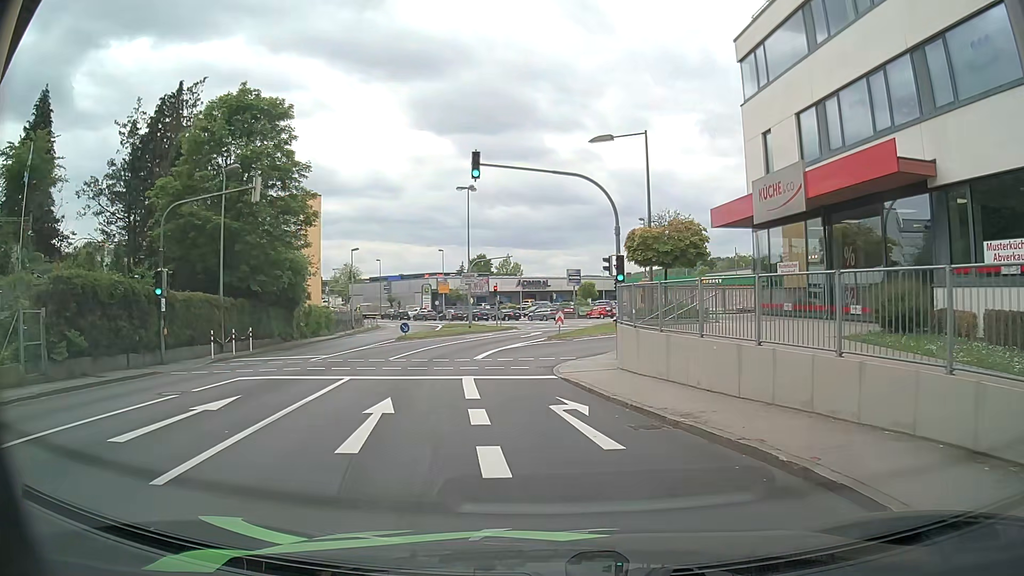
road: tertiary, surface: asphalt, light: Day
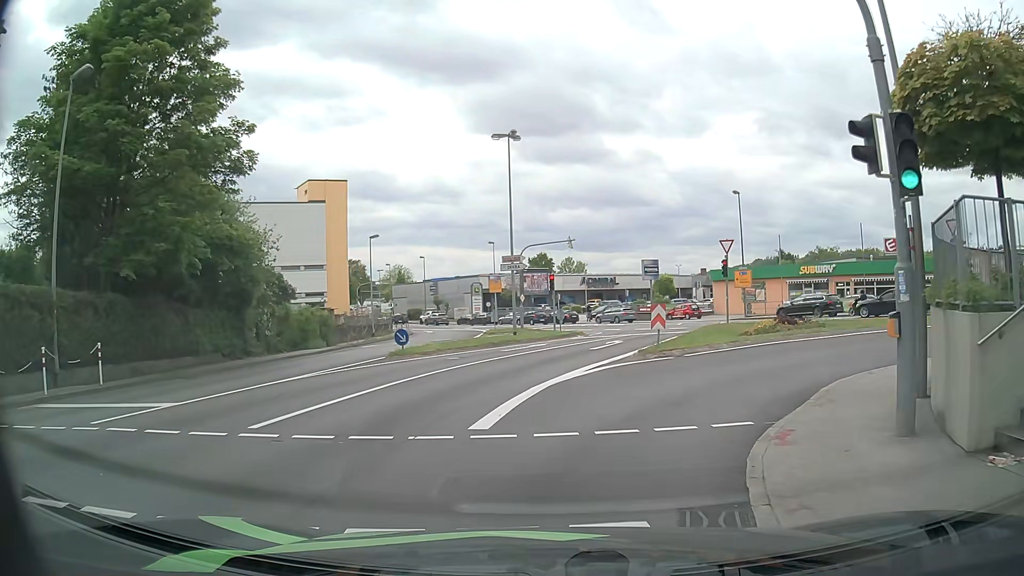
(-0.7, +14.6) m; -6°
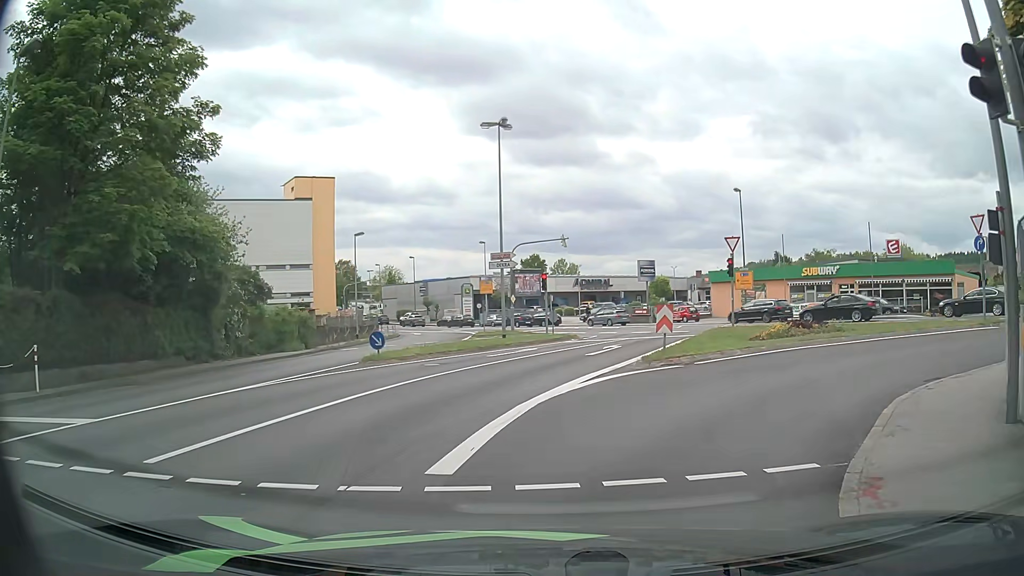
(0.0, +2.4) m; +1°
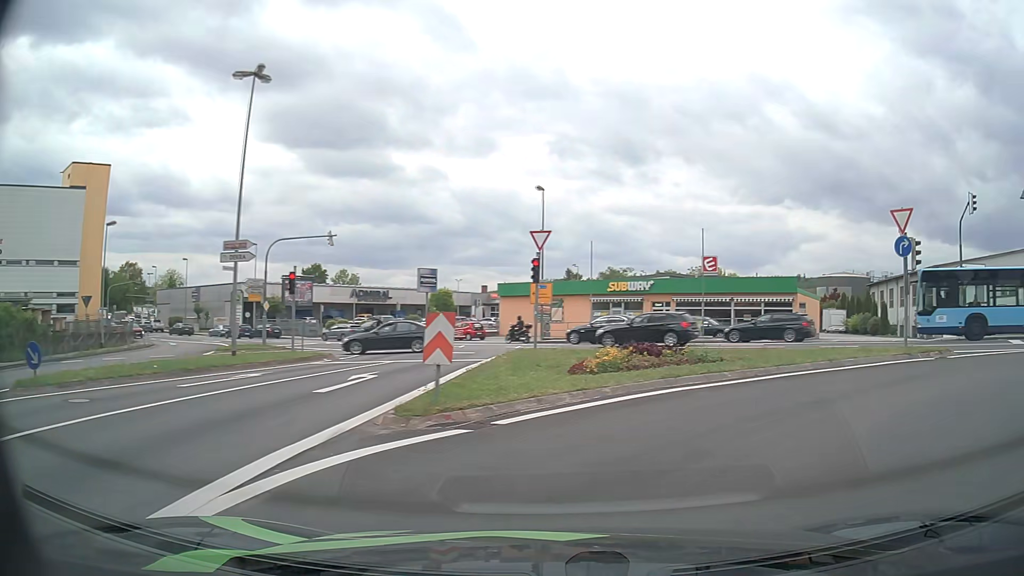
(+0.8, +7.9) m; +17°
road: tertiary_link
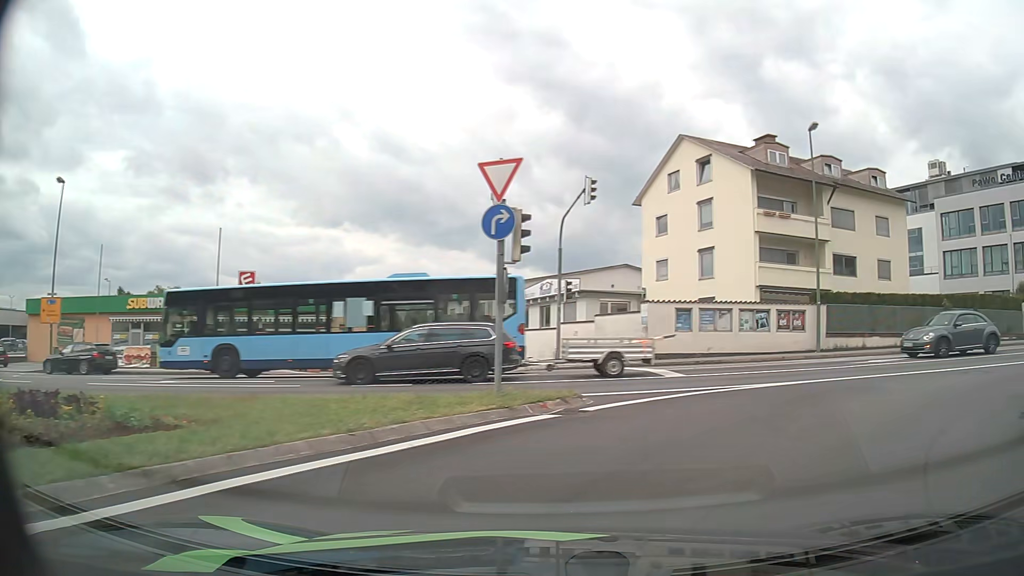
(+2.7, +7.7) m; +39°
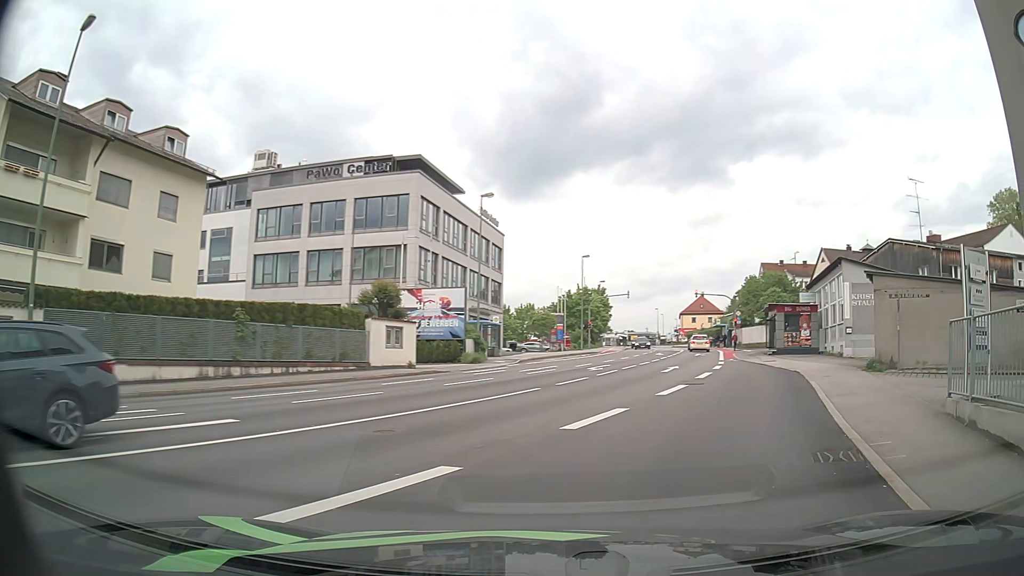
(+6.1, +10.9) m; +56°
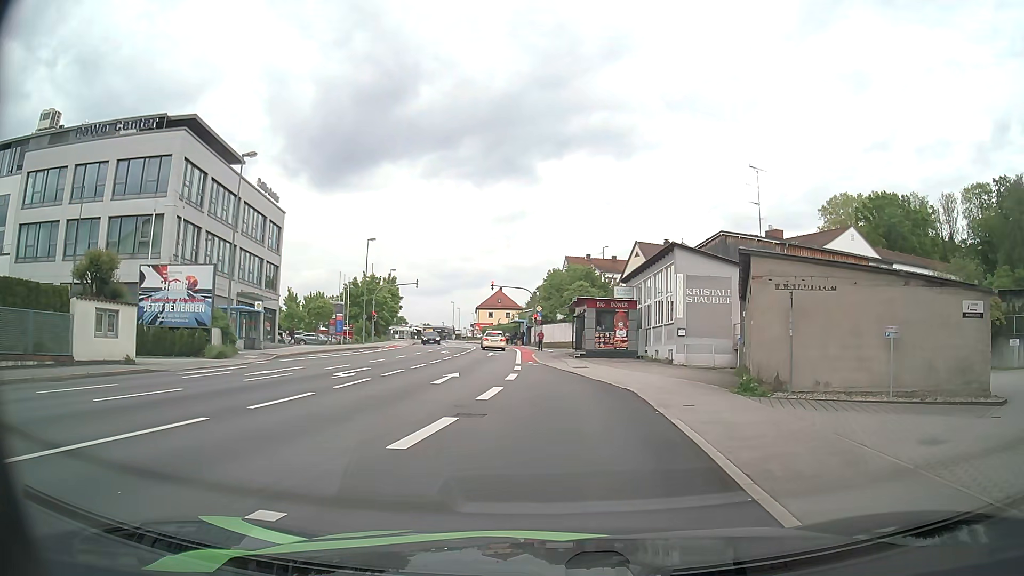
(+1.7, +7.2) m; +19°
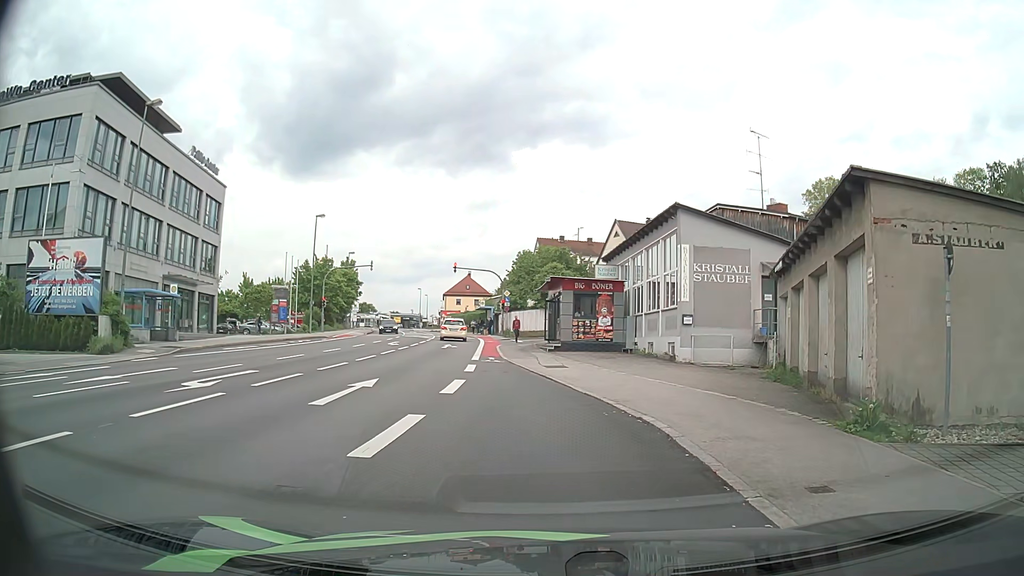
(+0.2, +7.2) m; +4°
